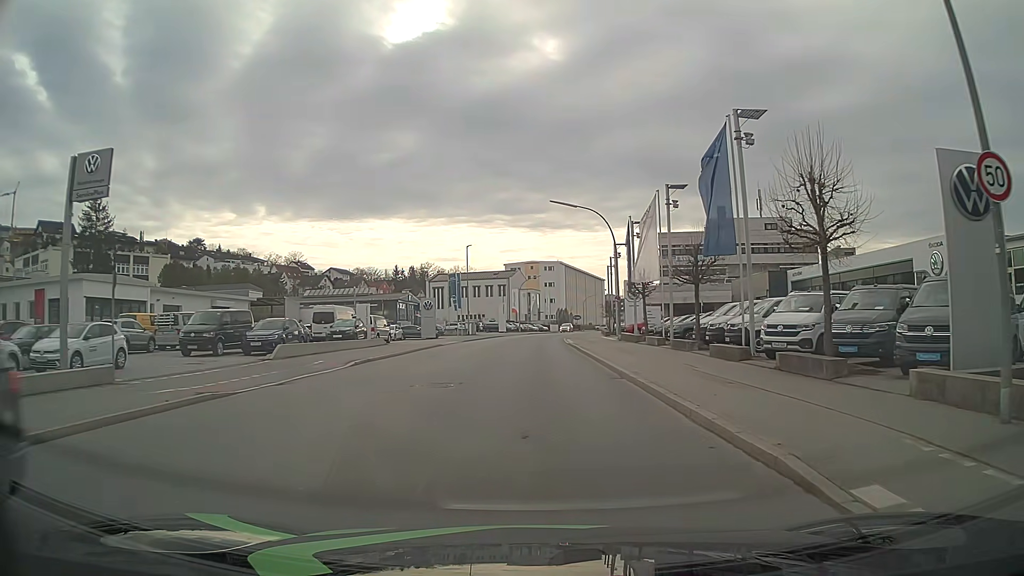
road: tertiary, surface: asphalt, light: Day
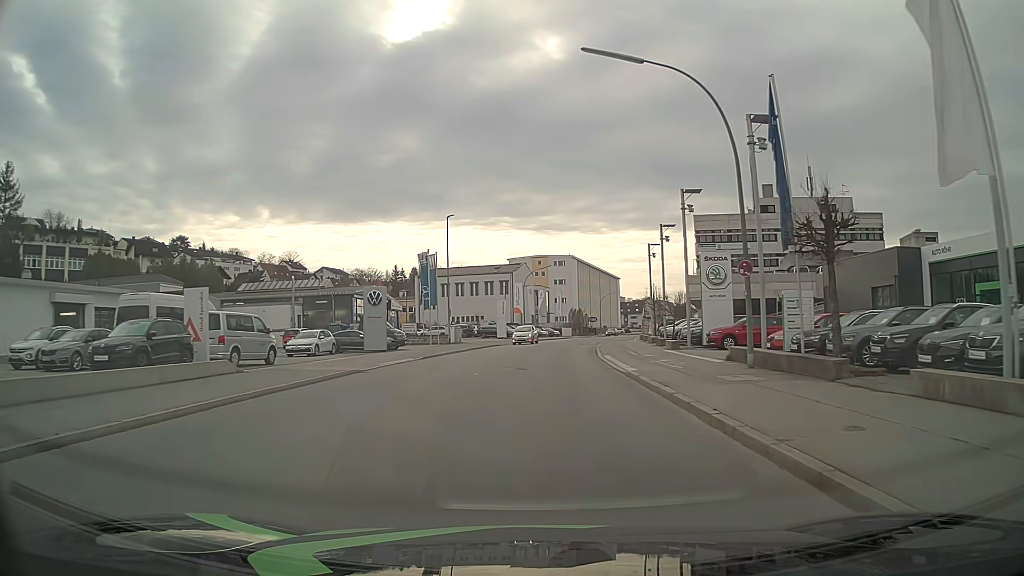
(-0.2, +24.2) m; -1°
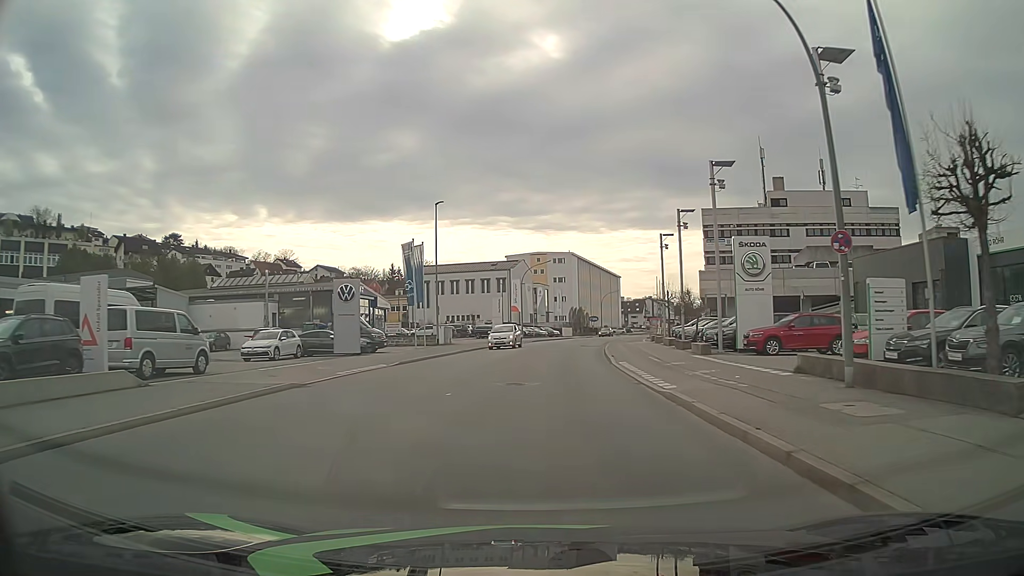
(0.0, +5.9) m; 0°
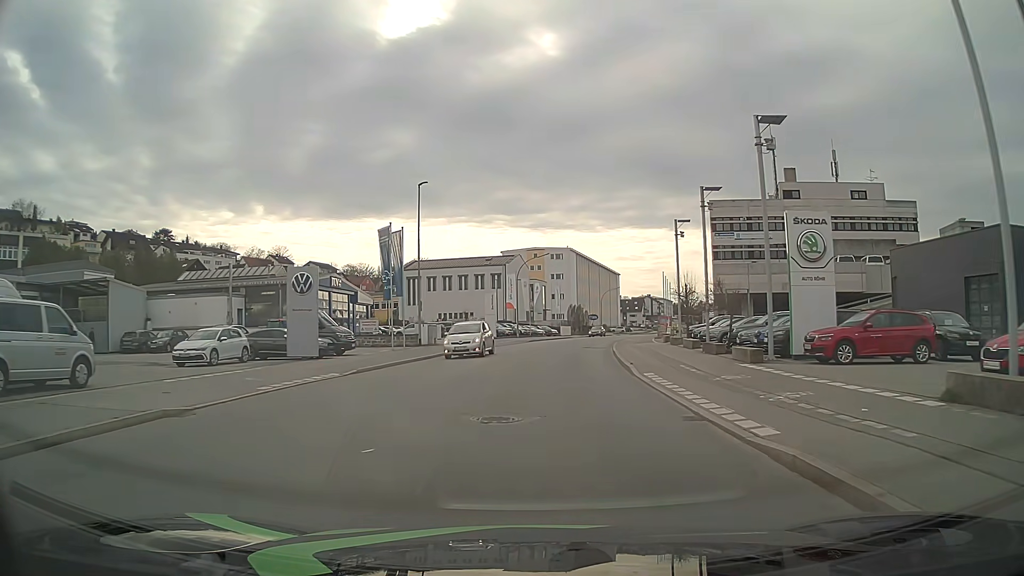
(0.0, +6.3) m; 0°
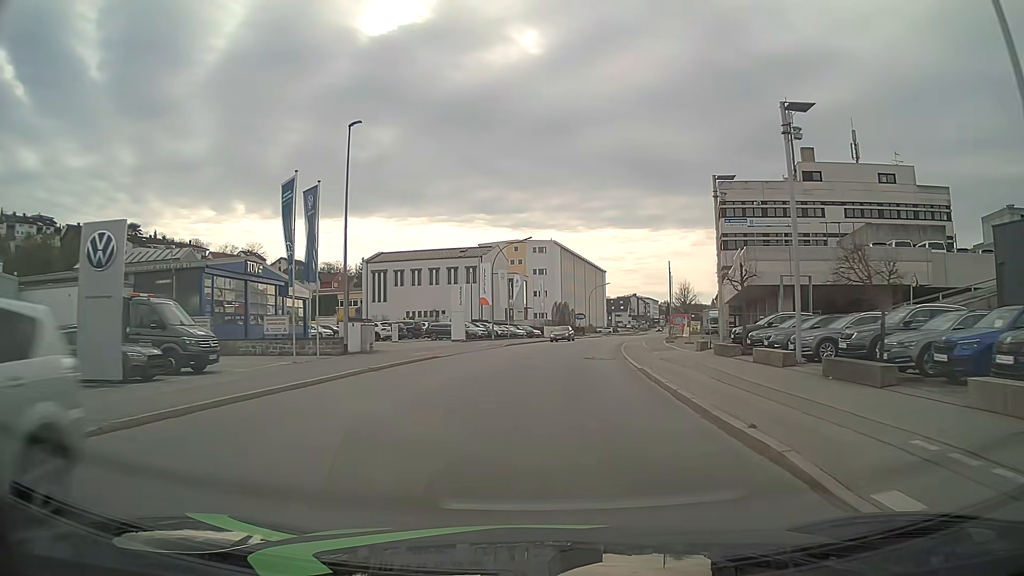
(+0.2, +13.5) m; +2°
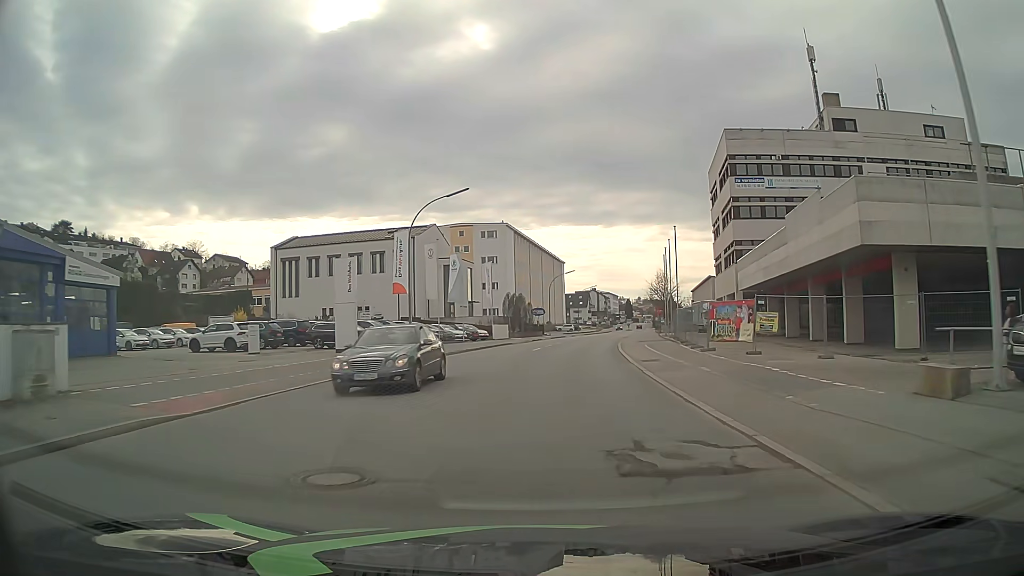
(+0.7, +21.3) m; +3°
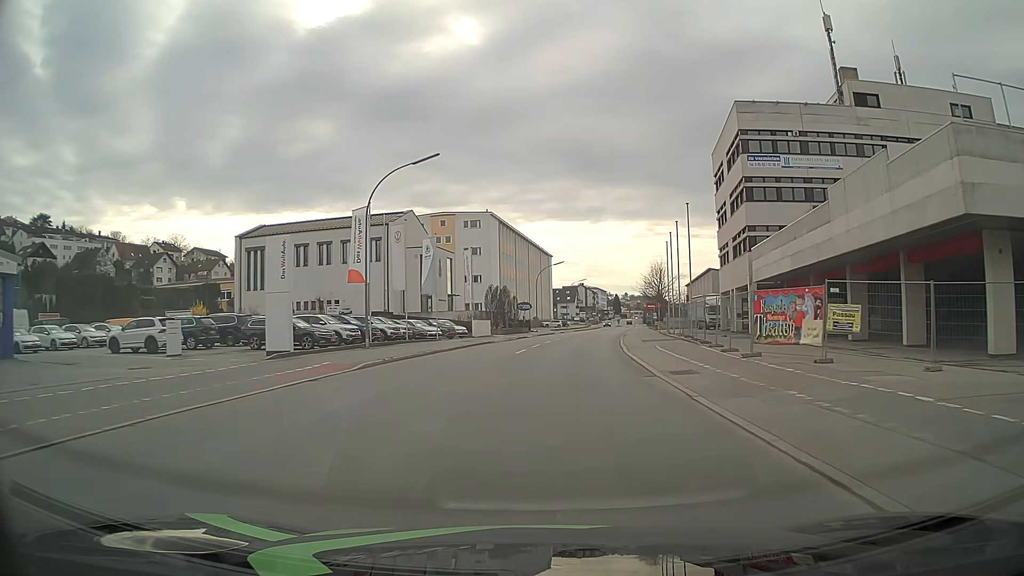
(+0.1, +7.3) m; +1°
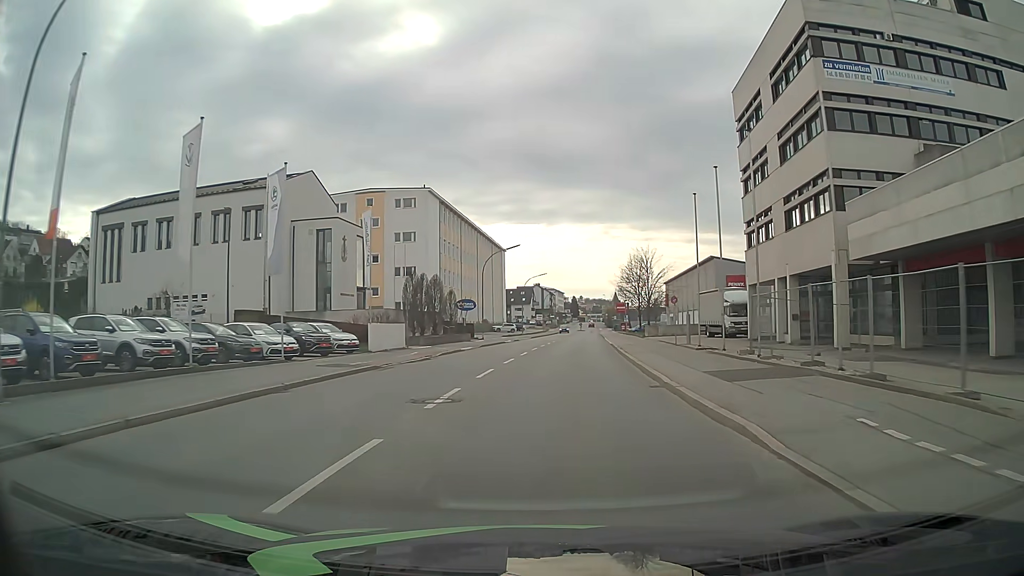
(+0.7, +22.2) m; +4°
(0, +10) (+1, +20) (+1, +30) (+2, +40) (+3, +50) (+4, +60) (+5, +70) (+5, +80) (+6, +90) (+7, +100) m
